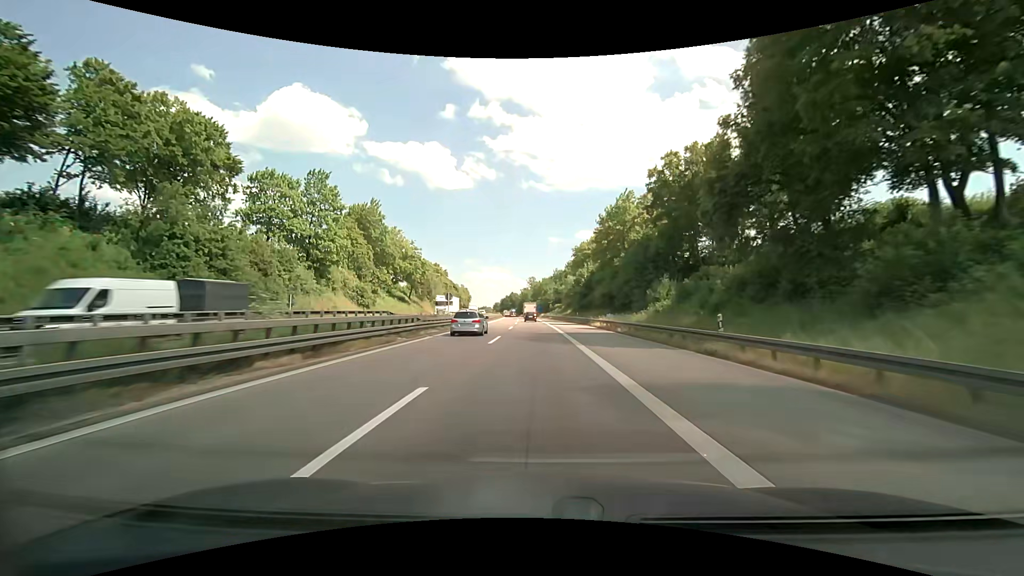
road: motorway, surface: asphalt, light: Day
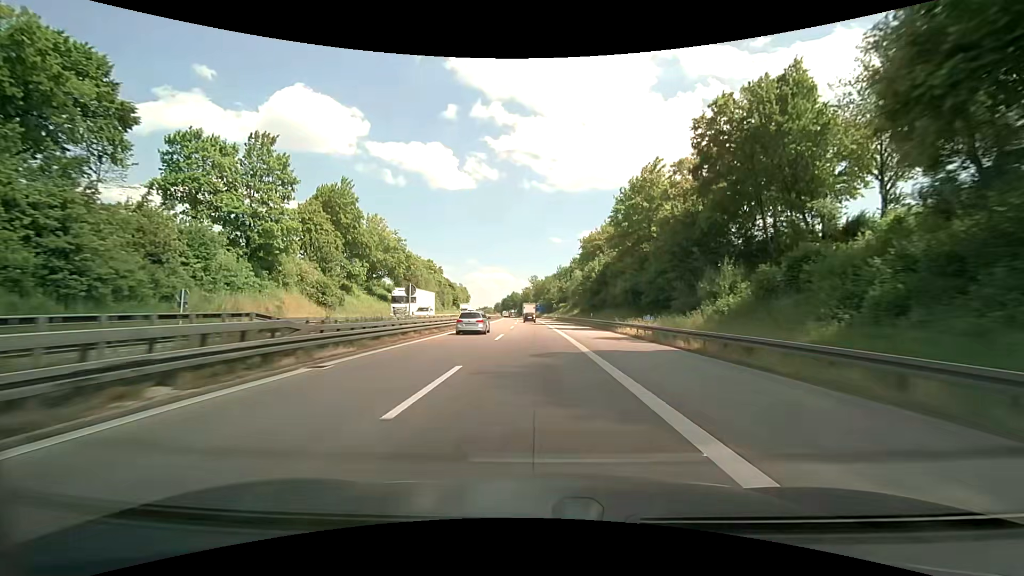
(-0.1, +14.6) m; -1°
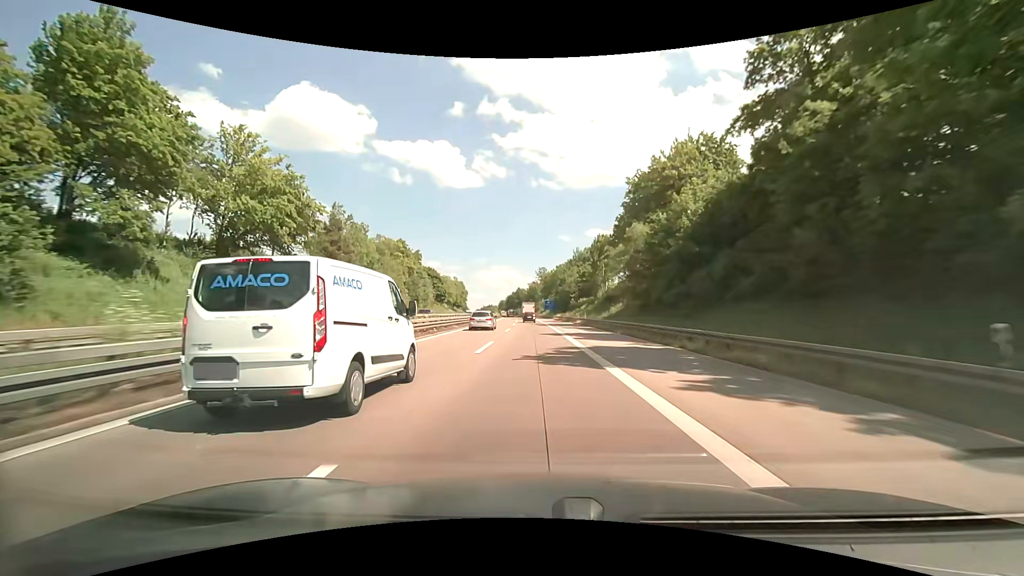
(-0.3, +44.2) m; -1°
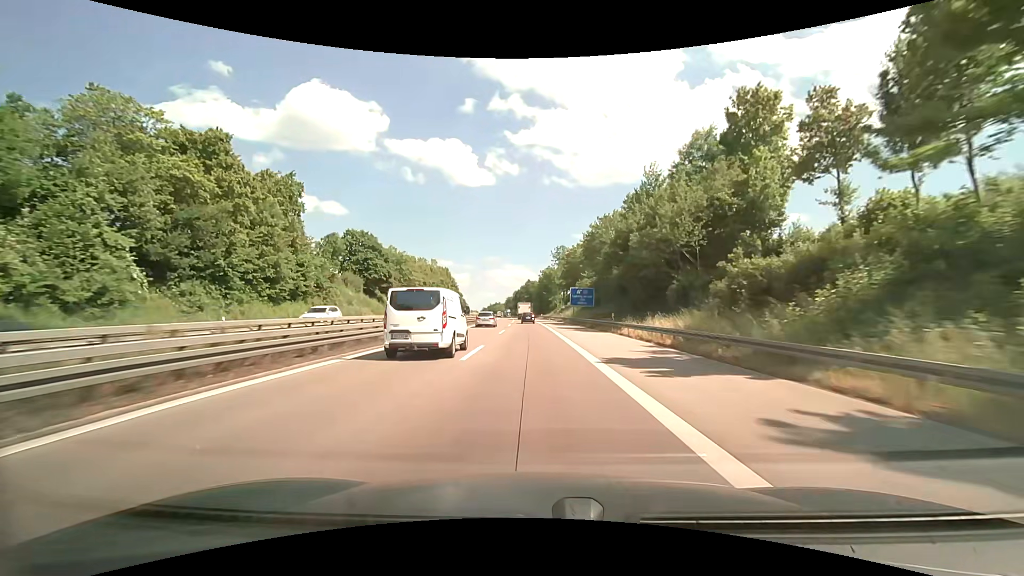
(-0.9, +74.7) m; -1°
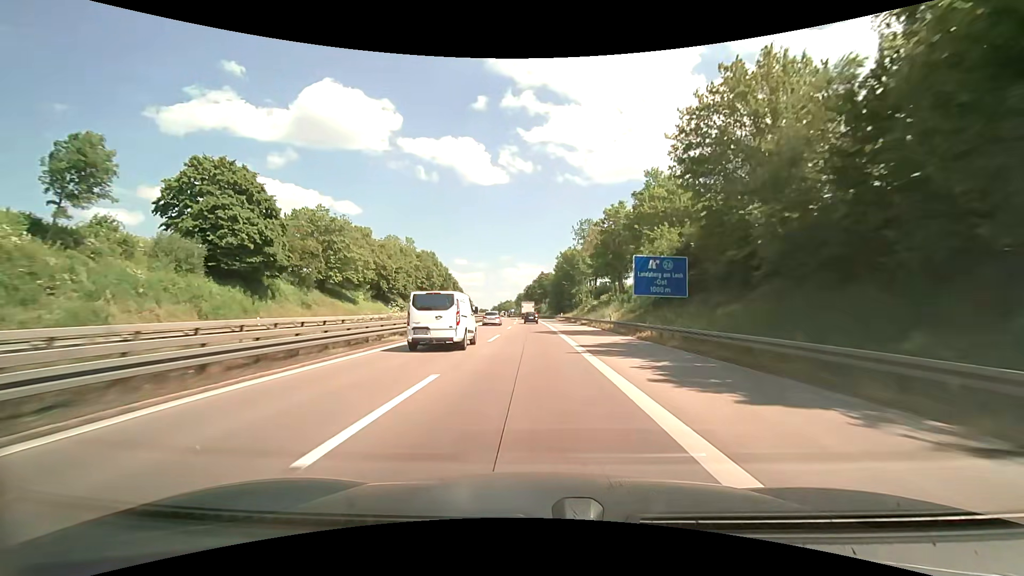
(-0.5, +45.6) m; -2°
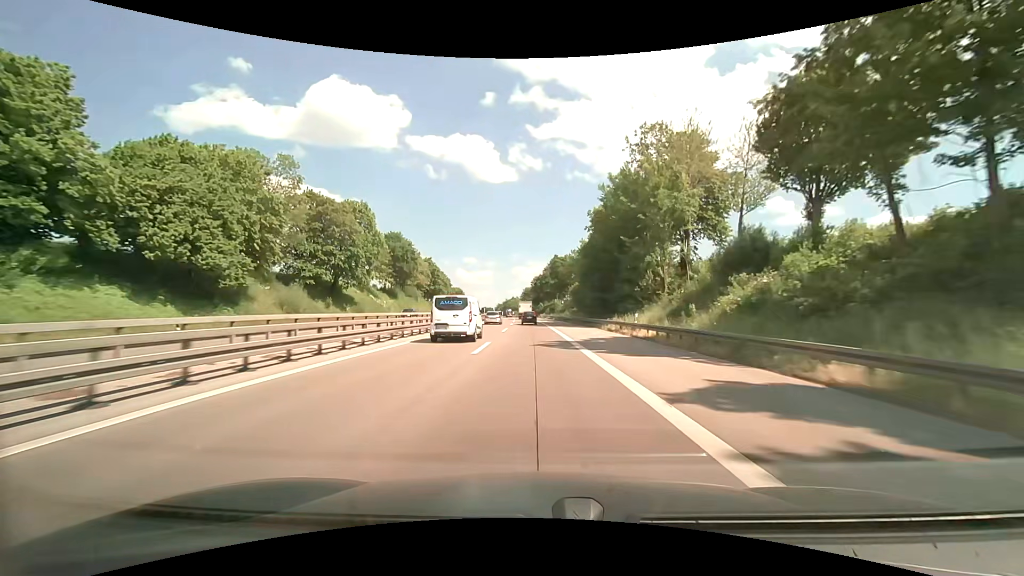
(-0.8, +61.1) m; -1°
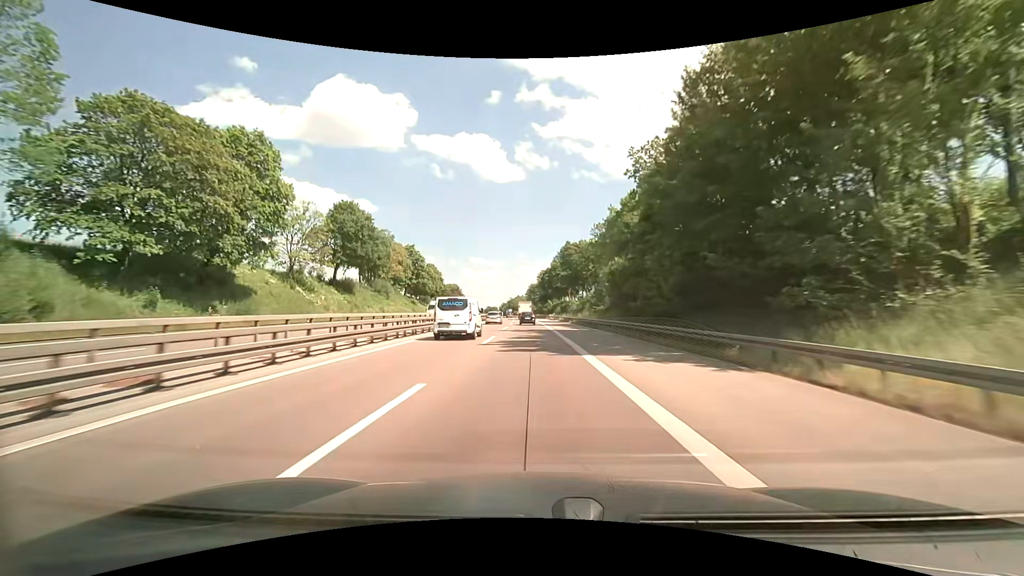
(-0.1, +30.6) m; 0°
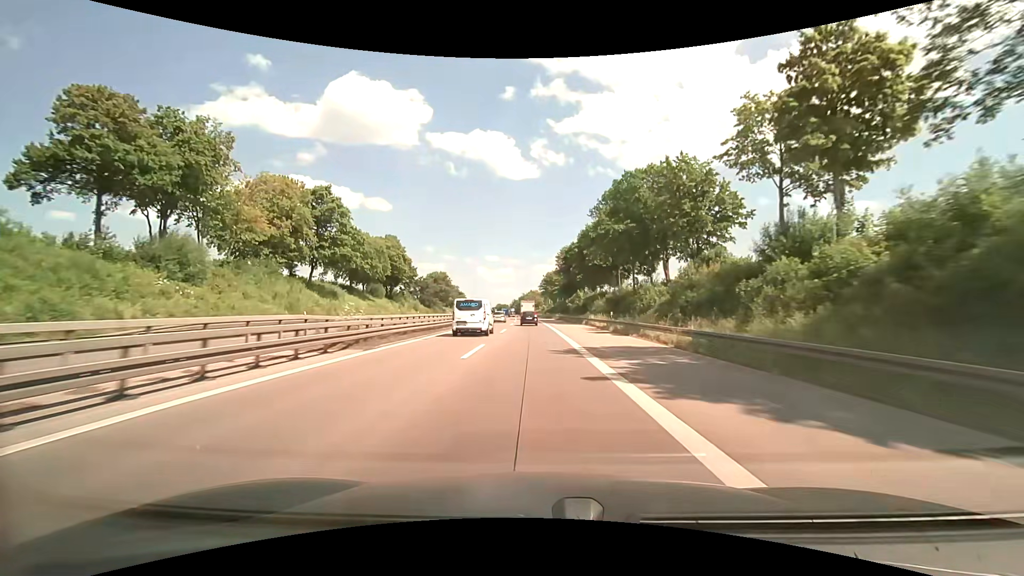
(-1.1, +61.2) m; -2°
(0, +10) (0, +20) (0, +30) (-1, +40) (-1, +50) (-1, +60) (-1, +70) (-2, +80) (-2, +90) (-3, +100) m
